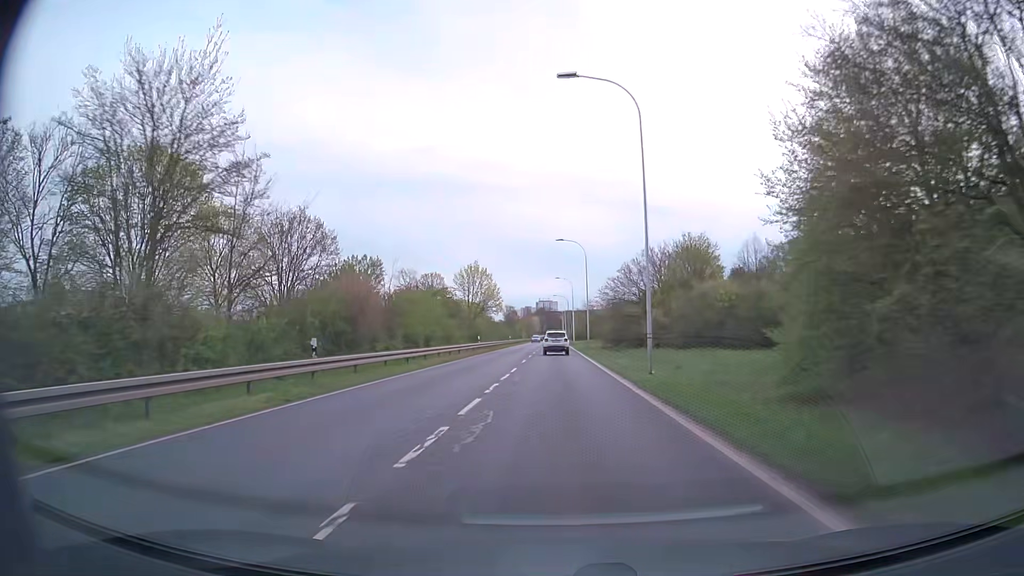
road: secondary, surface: asphalt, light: Day
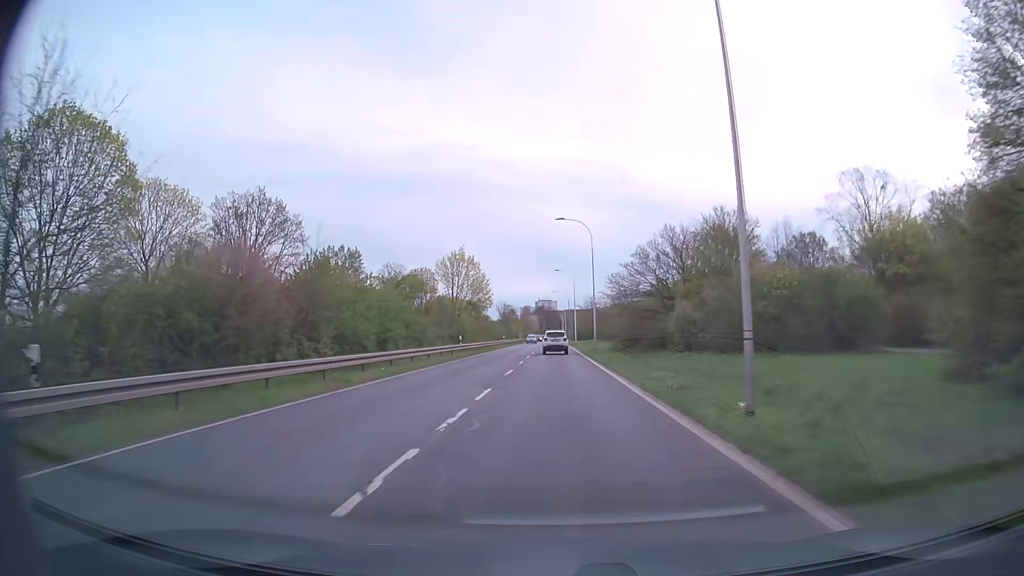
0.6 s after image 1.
(0.0, +11.1) m; 0°
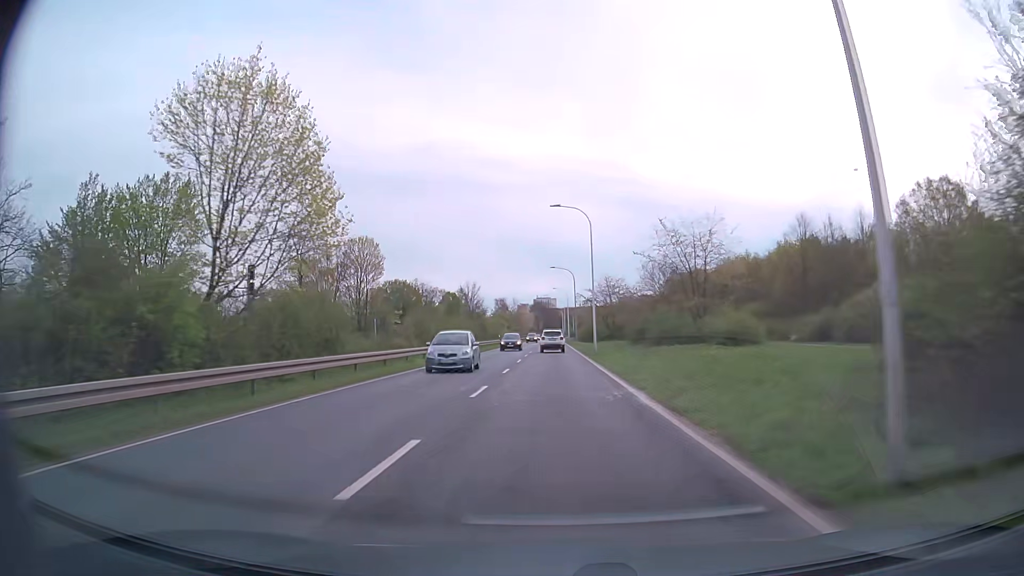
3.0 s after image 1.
(0.0, +44.8) m; 0°
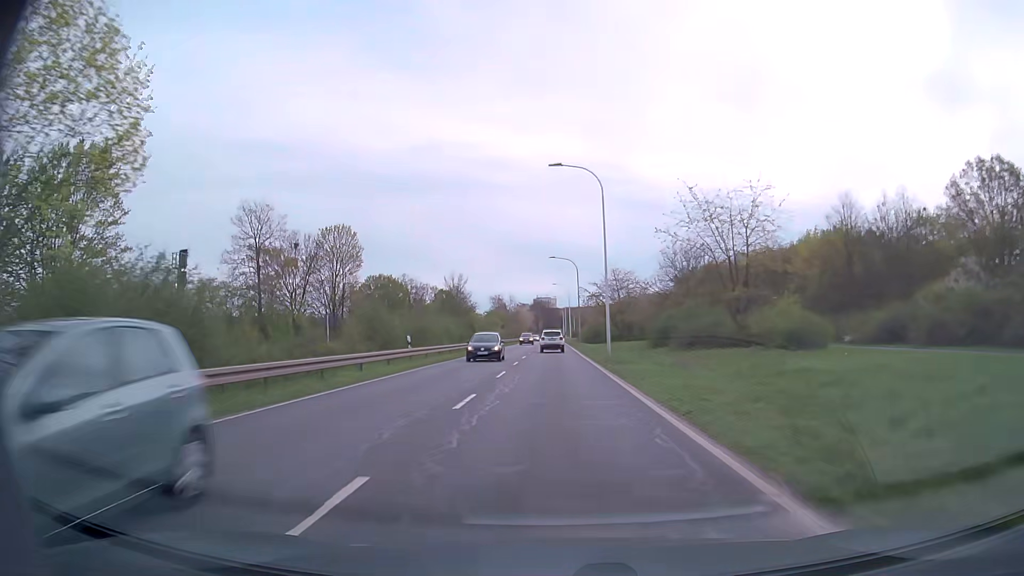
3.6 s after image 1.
(0.0, +11.3) m; 0°
